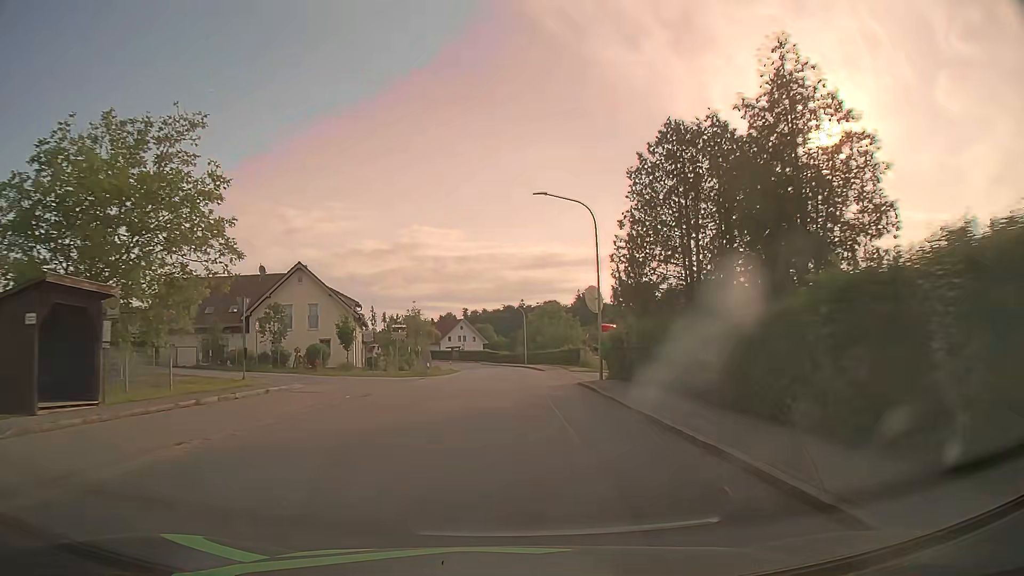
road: tertiary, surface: asphalt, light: Day
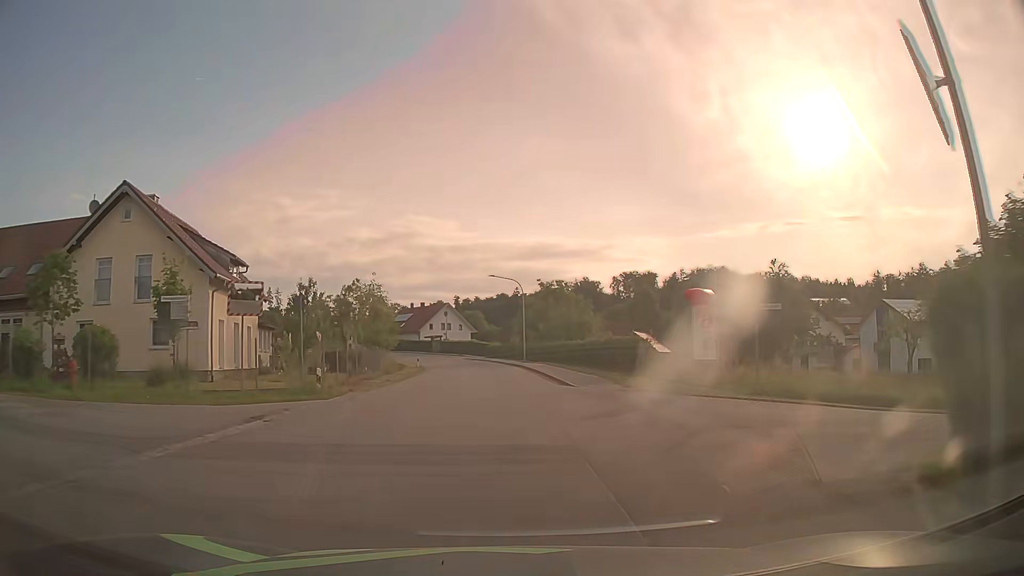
(0.0, +24.2) m; 0°
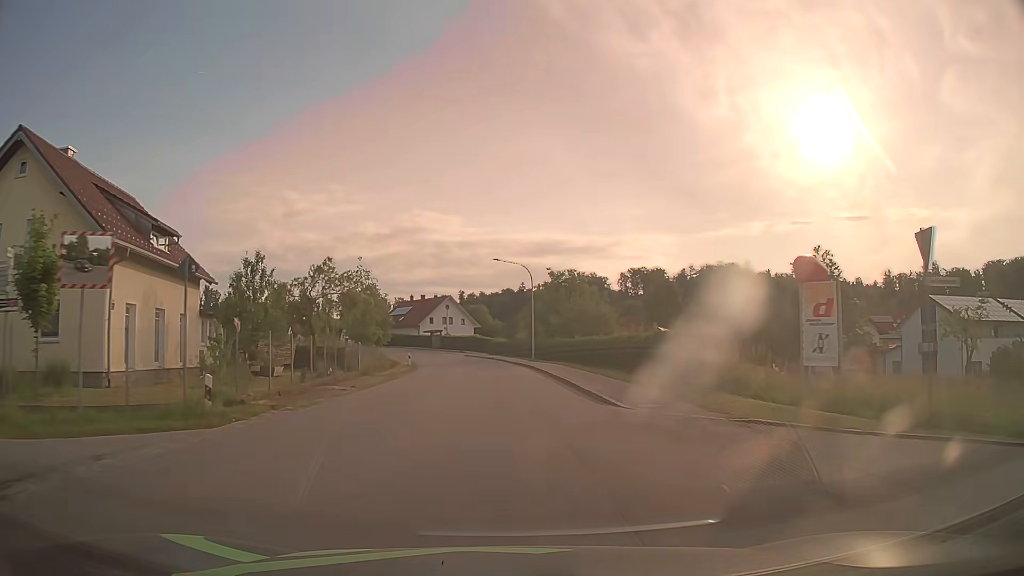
(0.0, +8.1) m; -1°
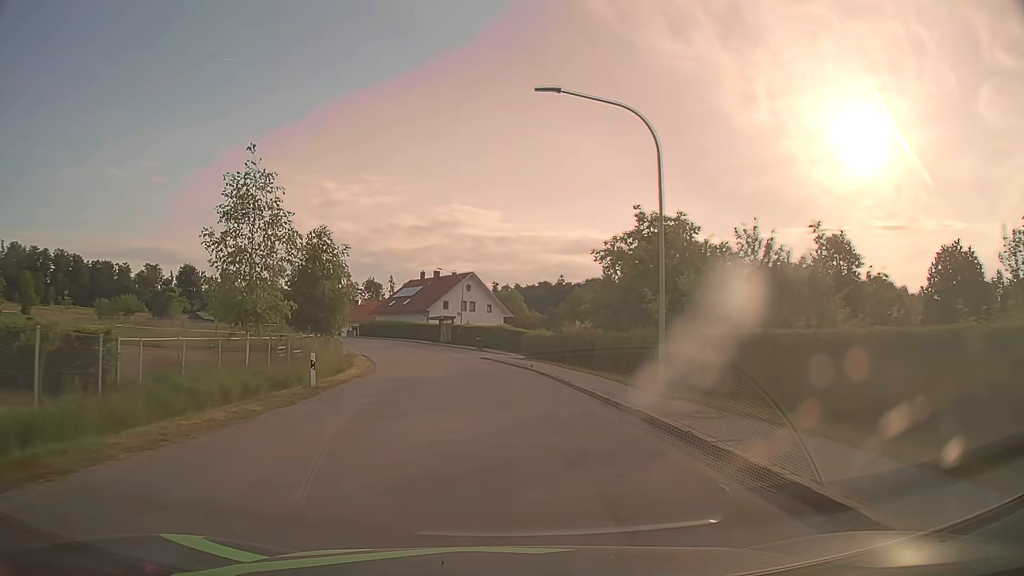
(-0.6, +32.2) m; -2°
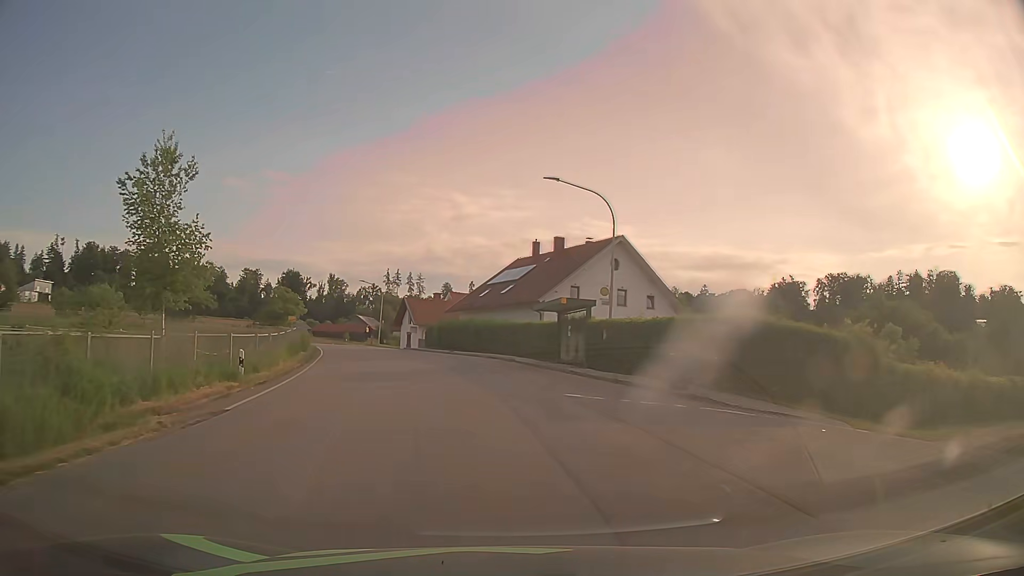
(-3.0, +39.7) m; -11°
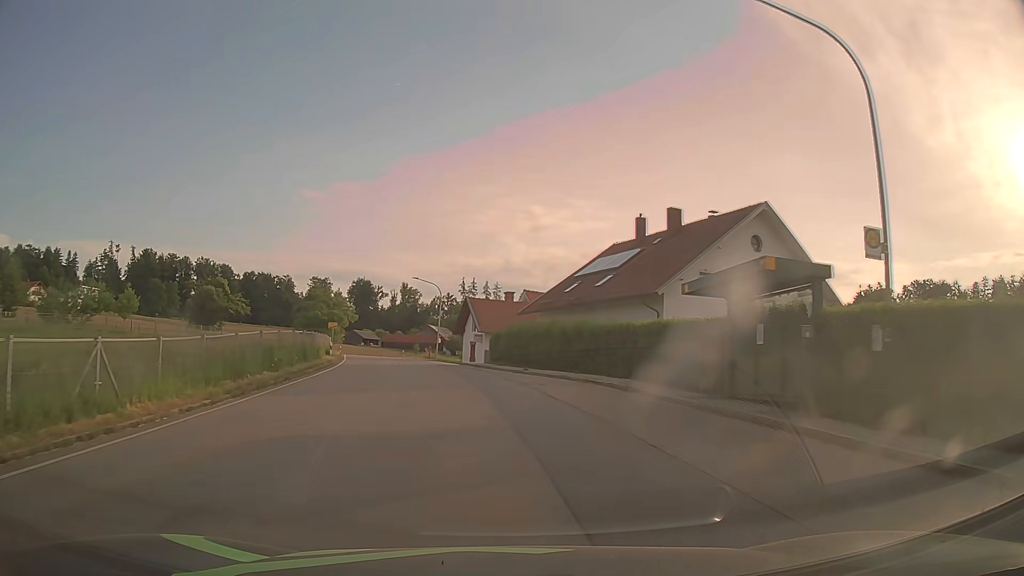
(-0.9, +15.6) m; -7°
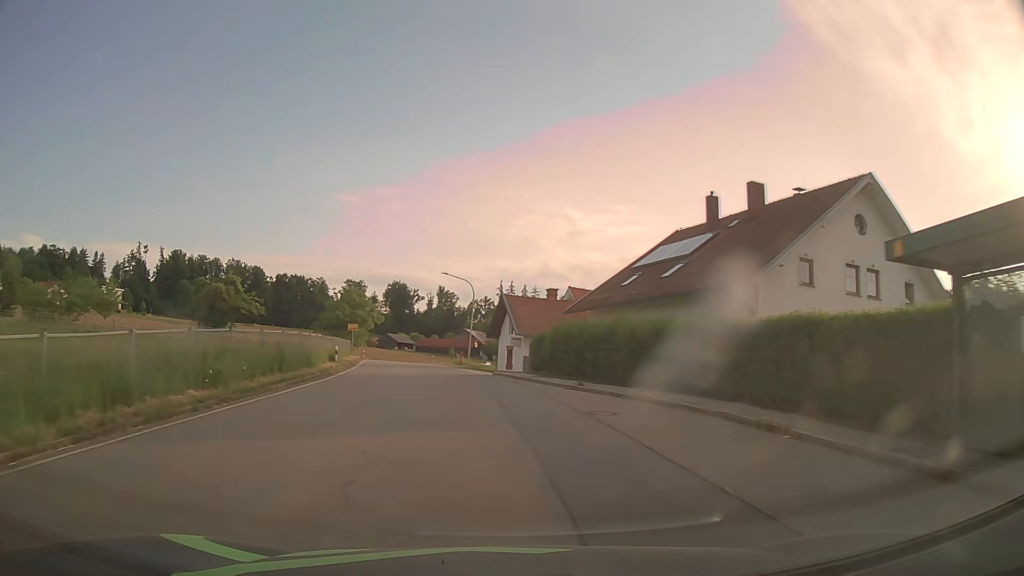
(-0.2, +7.8) m; -3°
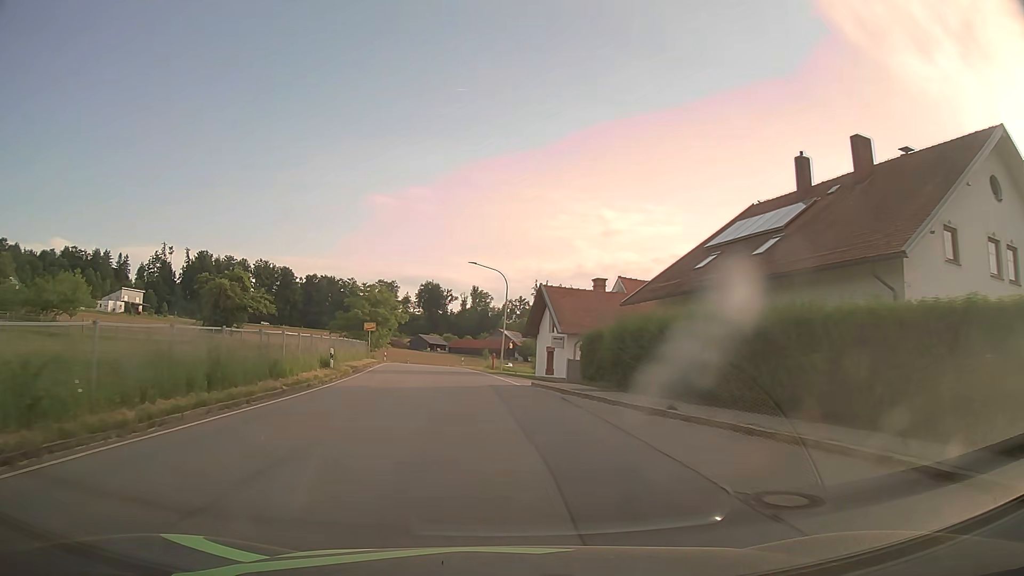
(-0.2, +7.8) m; -3°
(0, +10) (-1, +20) (-2, +30) (-3, +40) (-4, +50) (-5, +60) (-7, +70) (-8, +80) (-9, +90) (-10, +99) m
